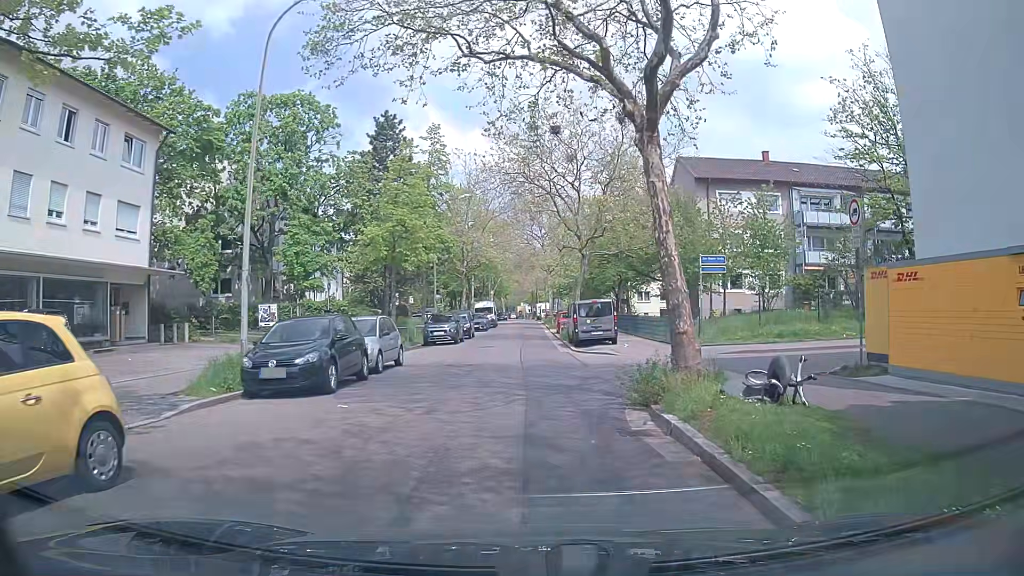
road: unclassified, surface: asphalt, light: Day
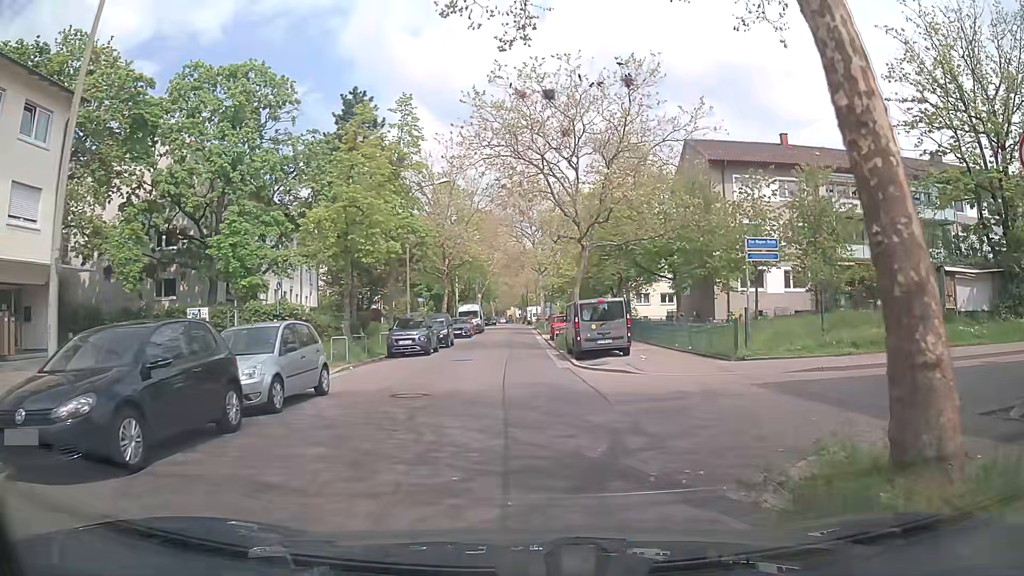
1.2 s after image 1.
(+0.1, +6.4) m; 0°
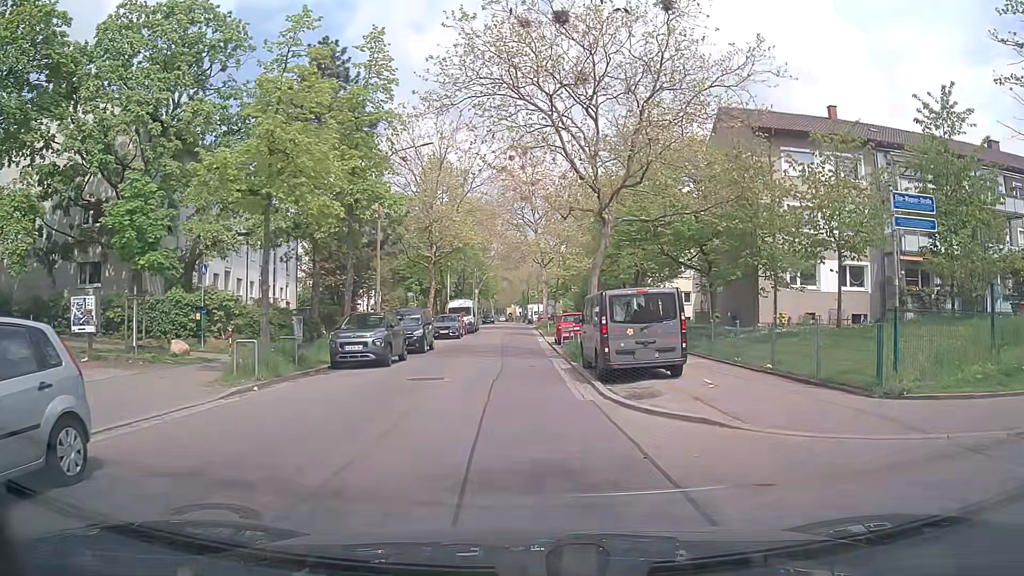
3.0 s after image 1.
(0.0, +7.8) m; +1°
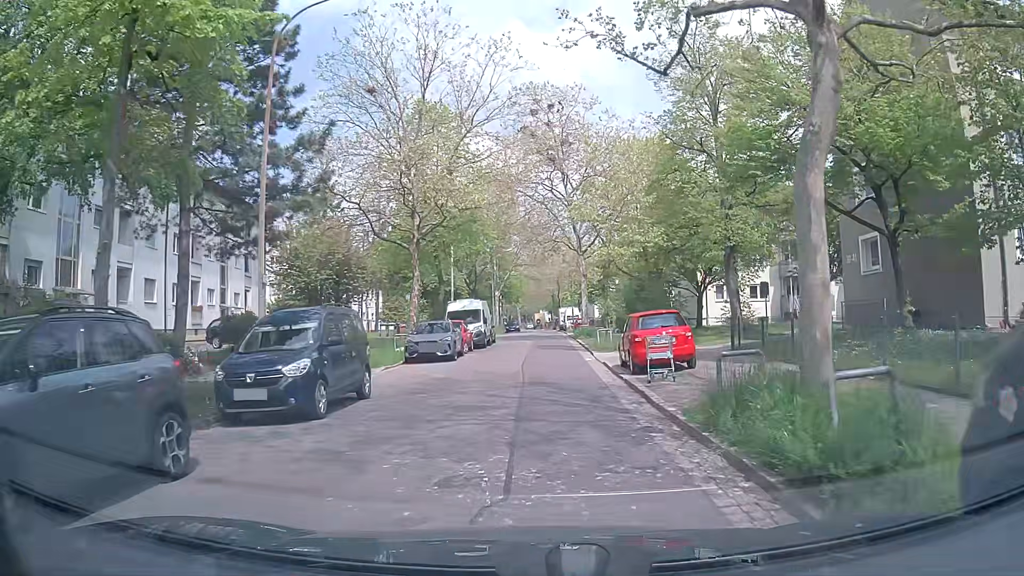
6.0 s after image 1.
(-0.2, +16.5) m; -2°
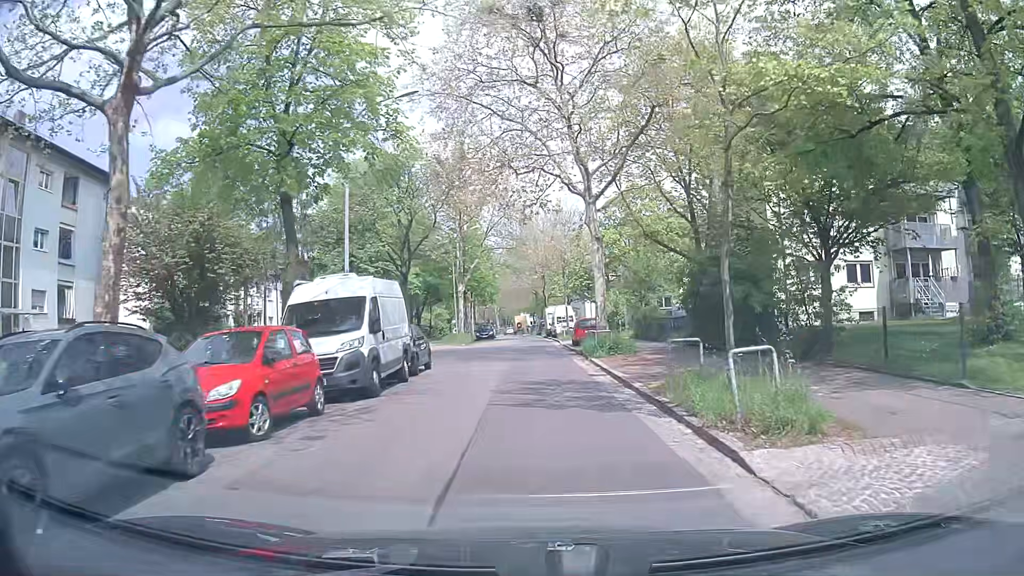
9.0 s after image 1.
(+0.5, +21.3) m; +2°
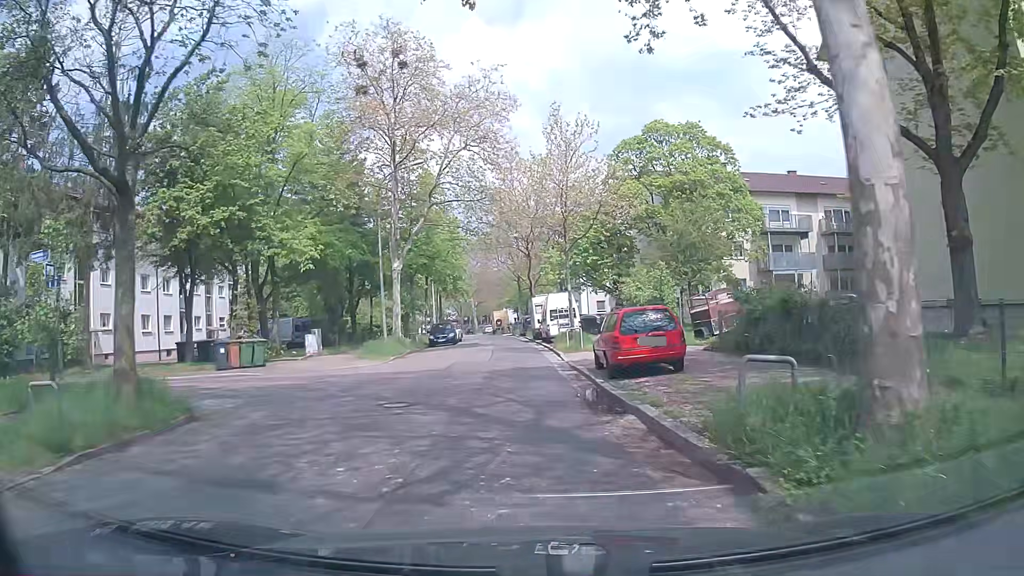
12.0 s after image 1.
(+0.4, +21.7) m; +1°
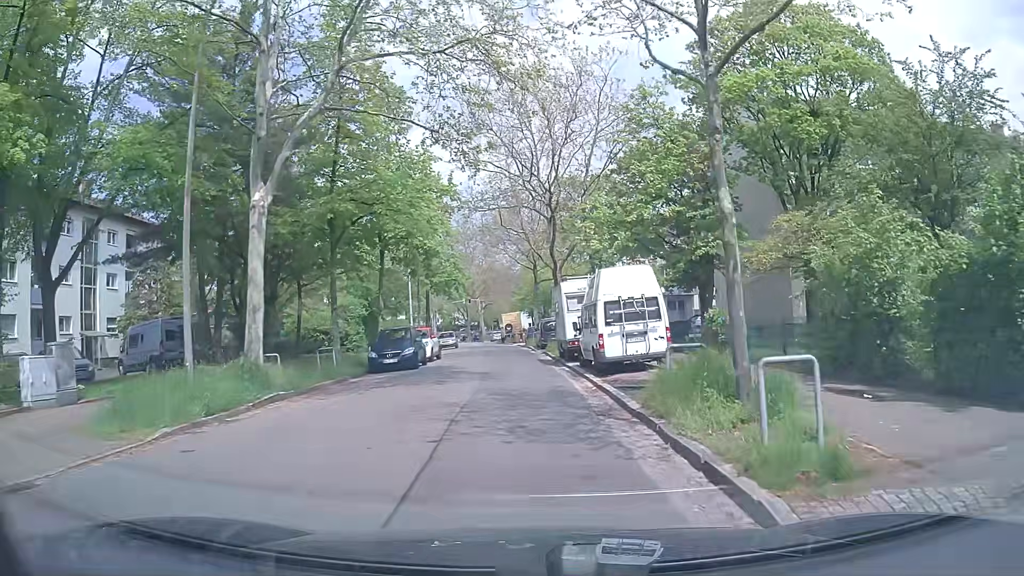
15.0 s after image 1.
(-0.4, +20.6) m; -3°
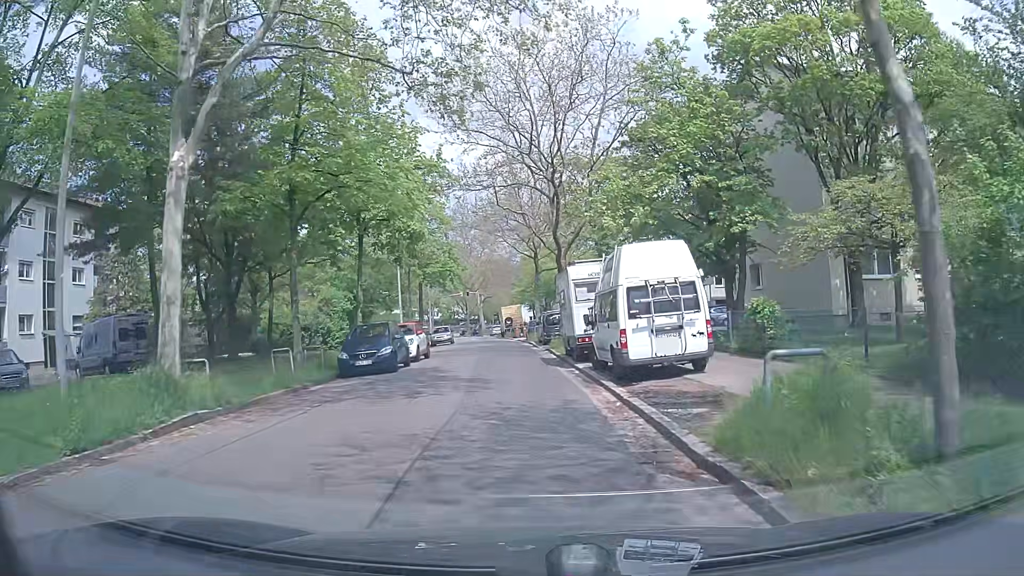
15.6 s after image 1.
(+0.1, +4.0) m; +2°
(0, +10) (-1, +20) (-1, +30) (-2, +40) (-3, +50) (-4, +60) (-4, +70) (-6, +80) (-7, +90) (-8, +100) m
